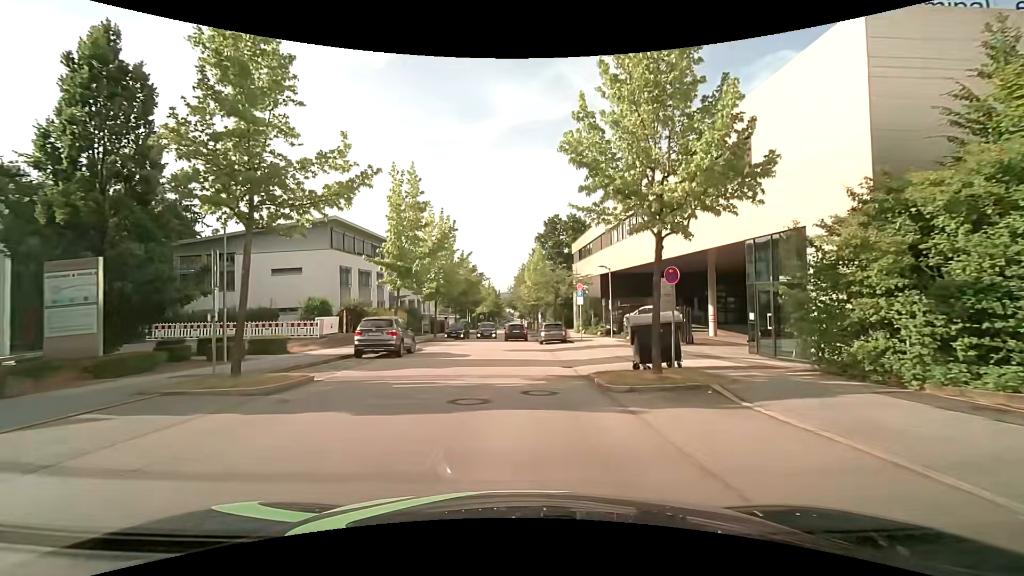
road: residential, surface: asphalt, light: Day
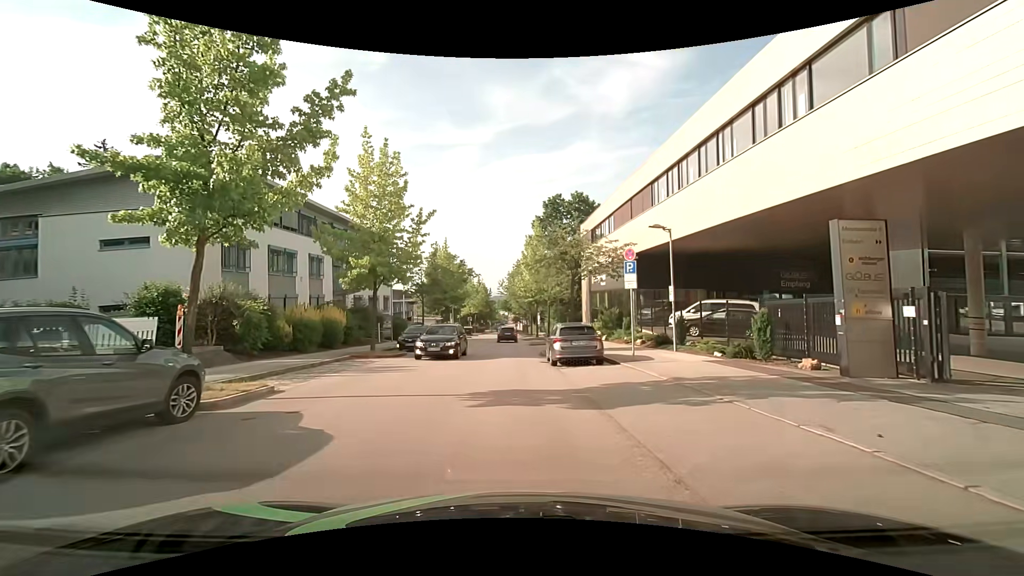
(0.0, +15.3) m; +1°
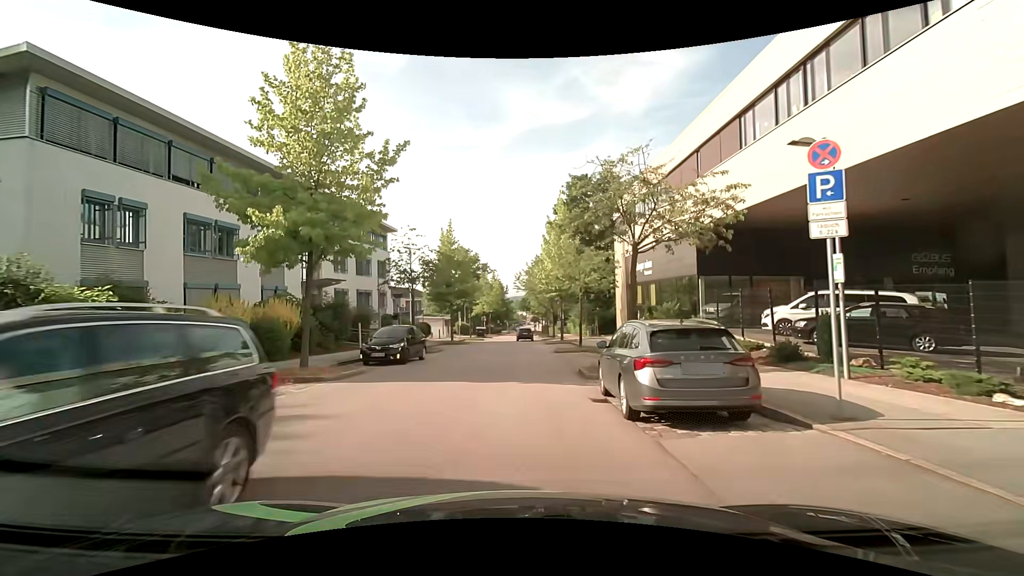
(-0.1, +9.5) m; -2°
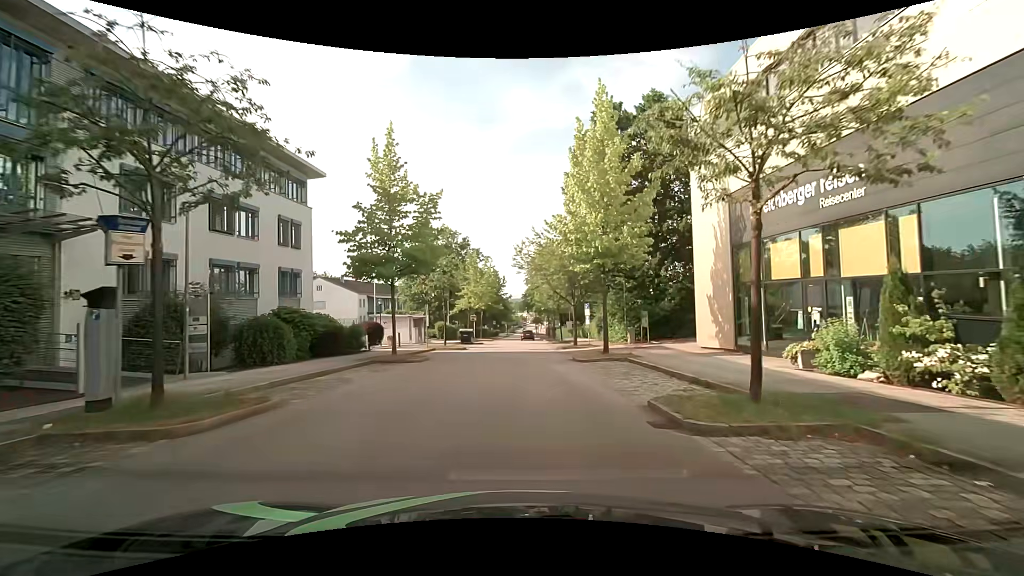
(-0.4, +21.0) m; 0°
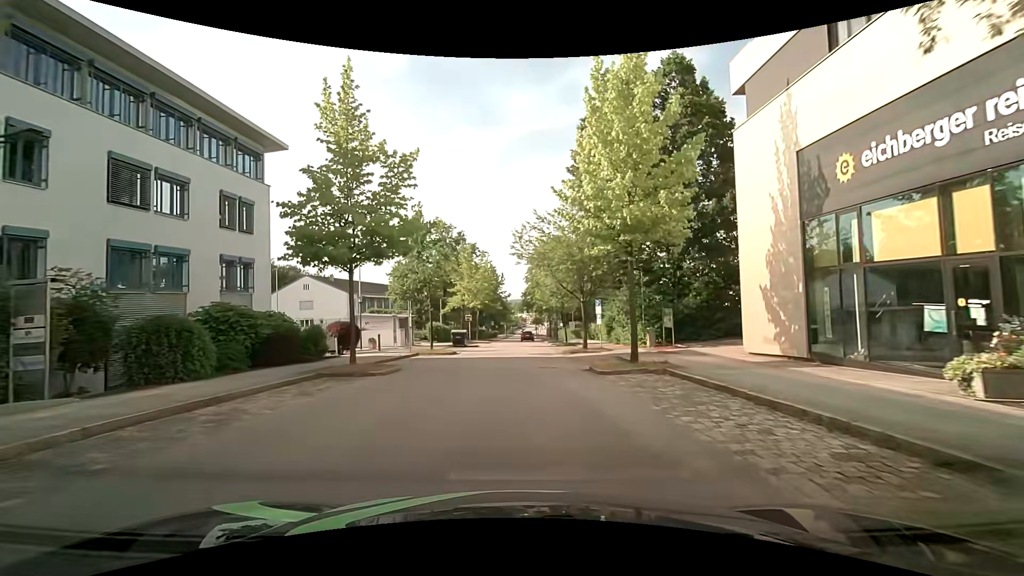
(0.0, +5.6) m; -1°
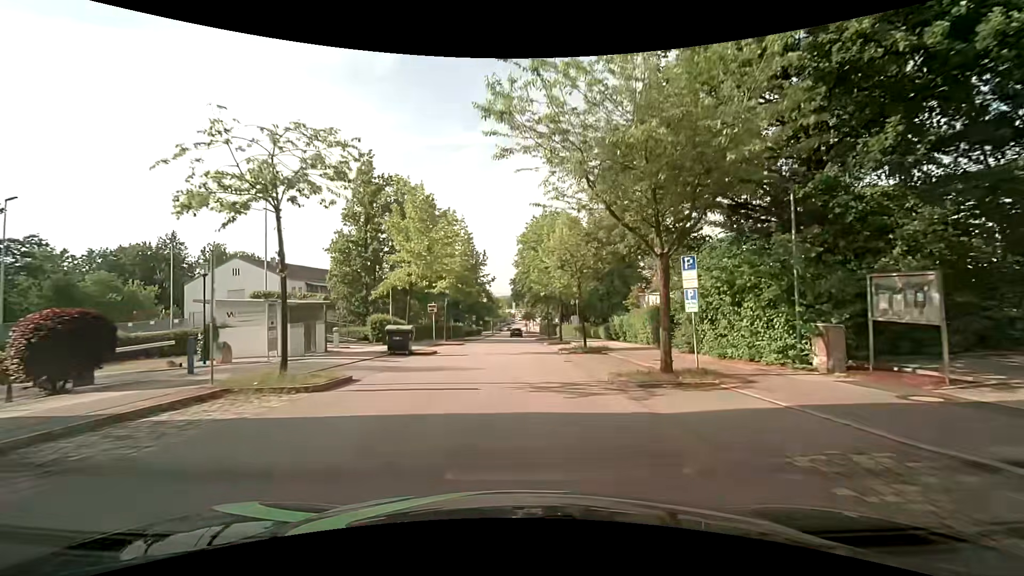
(+0.2, +18.5) m; +2°
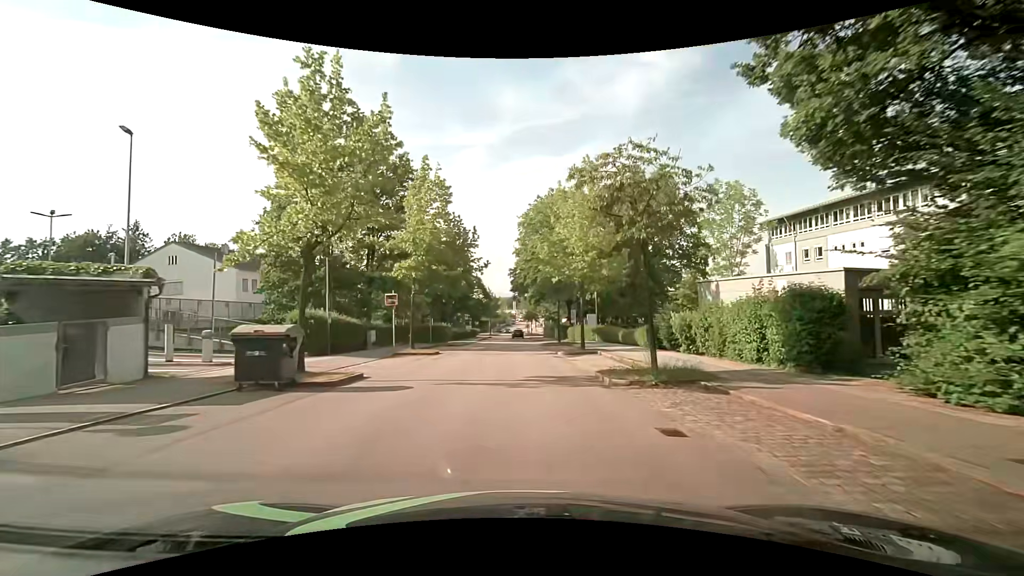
(-0.2, +13.2) m; 0°
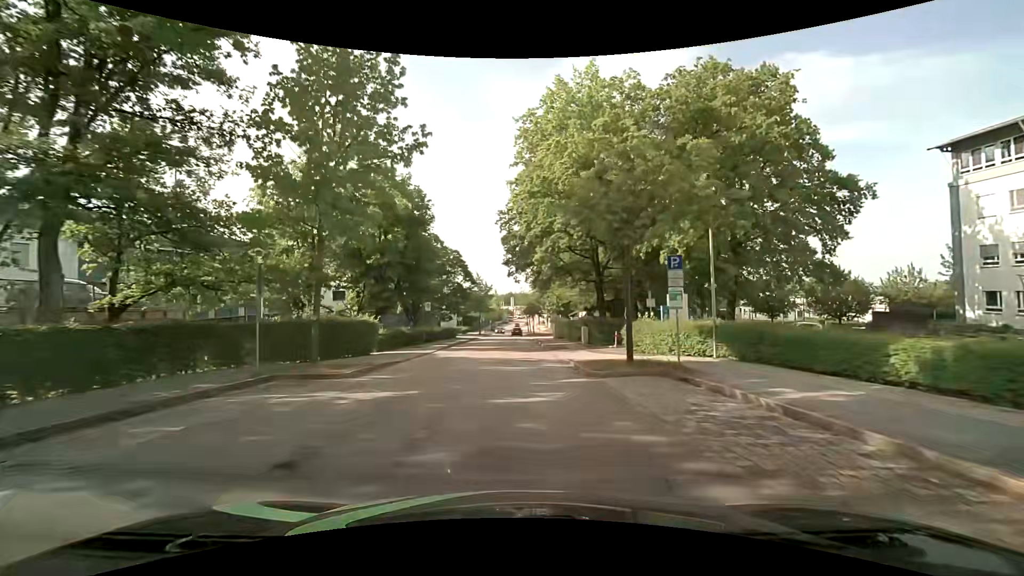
(0.0, +26.6) m; +1°
(0, +10) (0, +20) (0, +30) (-1, +40) (-1, +50) (-1, +60) (-1, +70) (-2, +80) (-2, +90) (-2, +100) m
